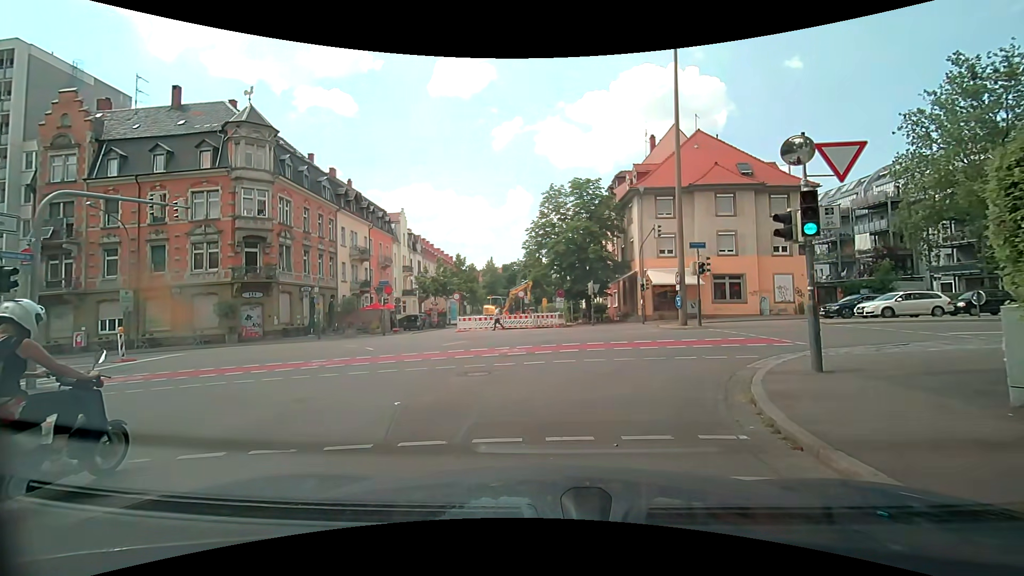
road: residential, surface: asphalt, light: Day
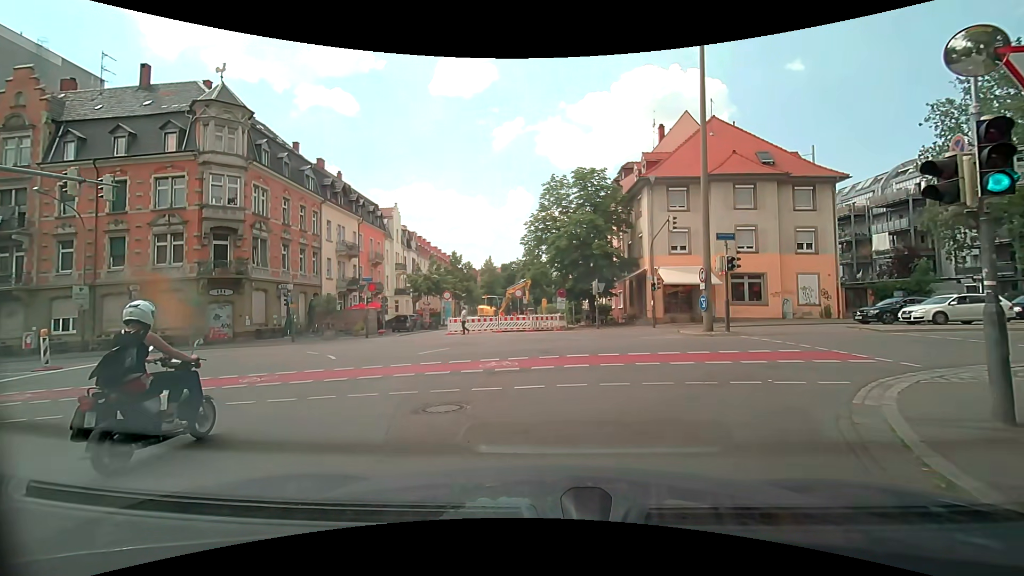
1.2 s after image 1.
(-0.1, +3.5) m; -1°
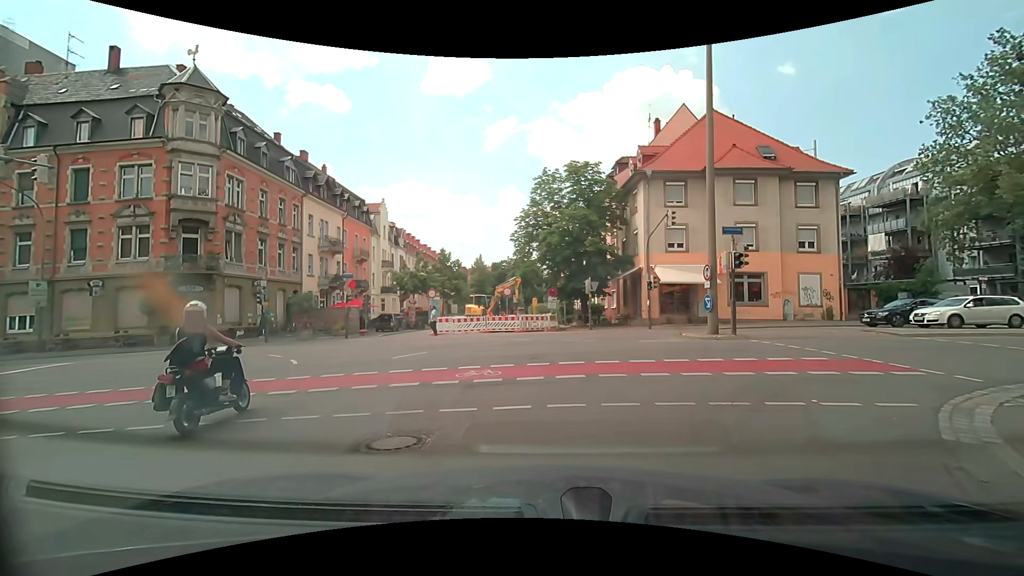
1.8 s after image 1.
(0.0, +1.8) m; -1°
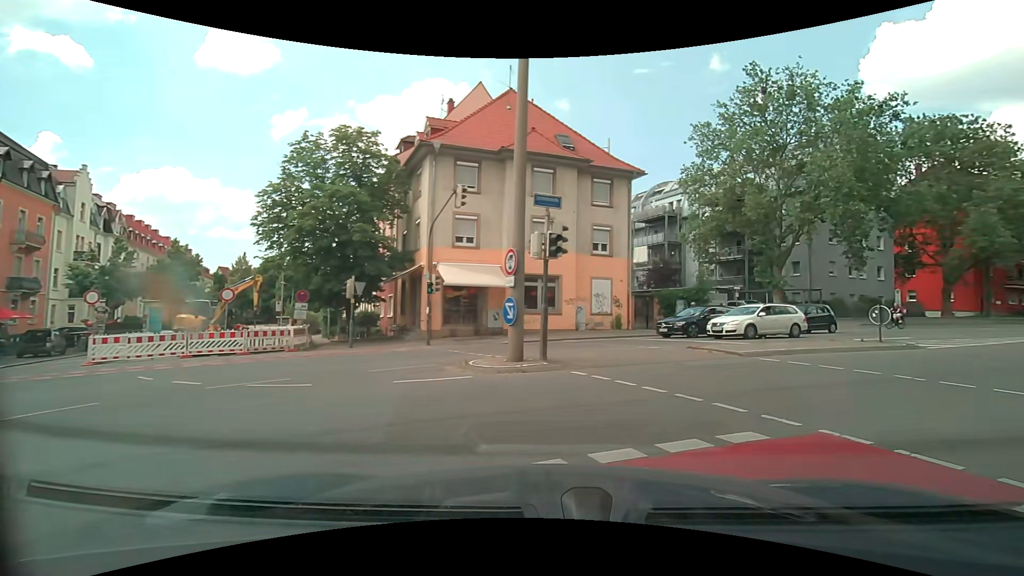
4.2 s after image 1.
(+1.4, +7.6) m; +26°
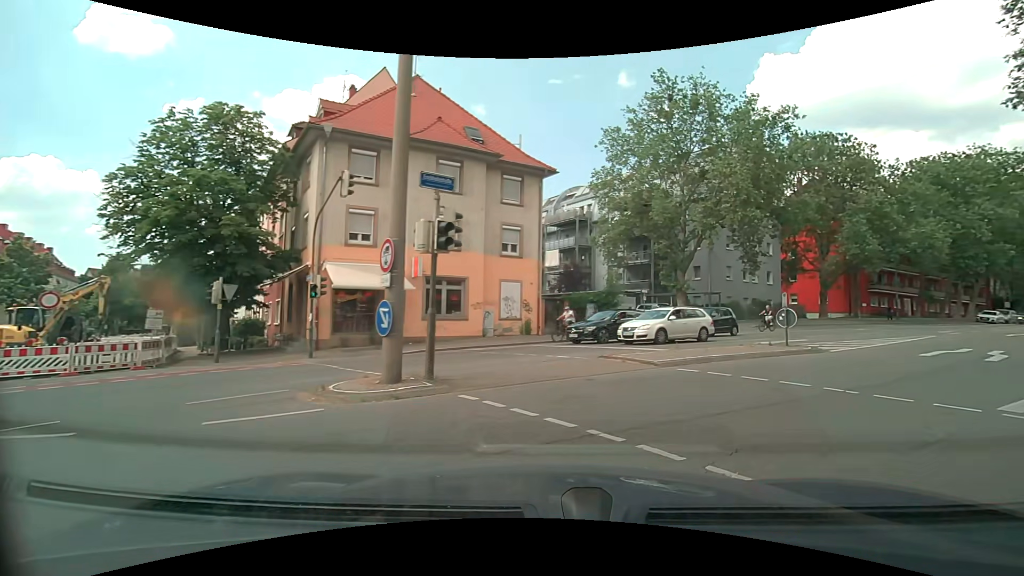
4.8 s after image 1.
(+0.2, +2.2) m; +8°
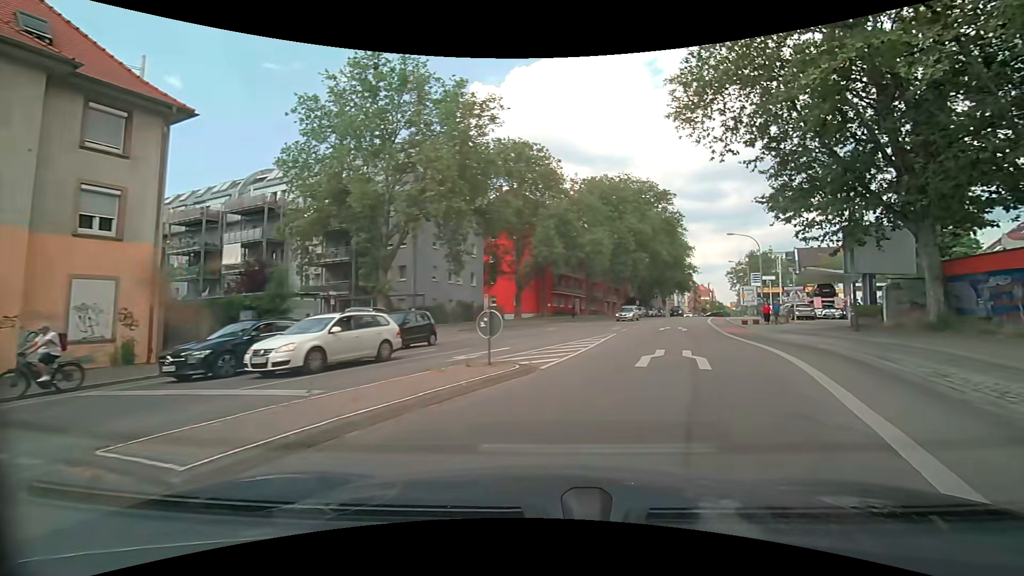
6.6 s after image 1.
(+2.1, +6.9) m; +32°
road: secondary
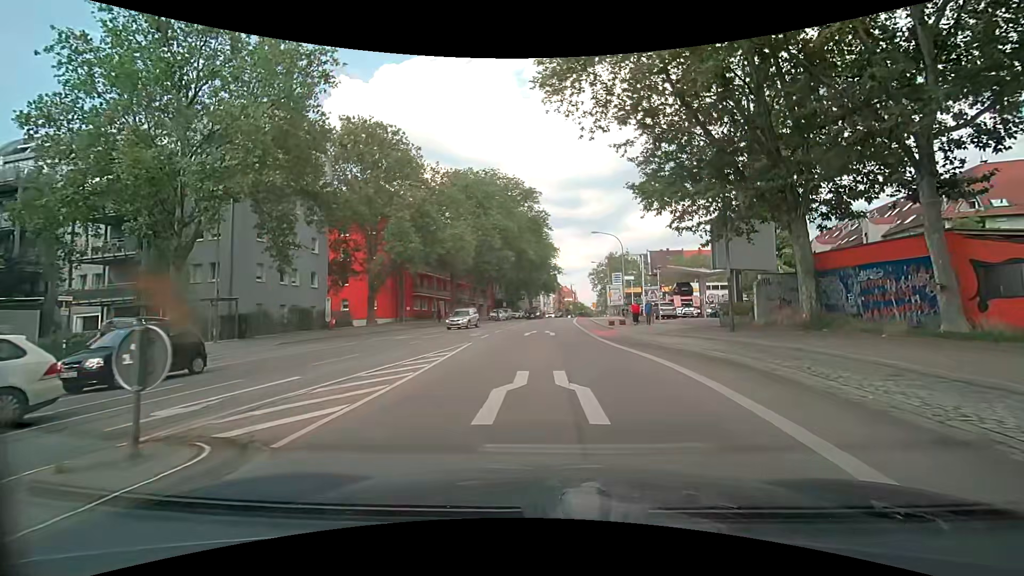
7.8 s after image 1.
(+1.0, +5.7) m; +15°
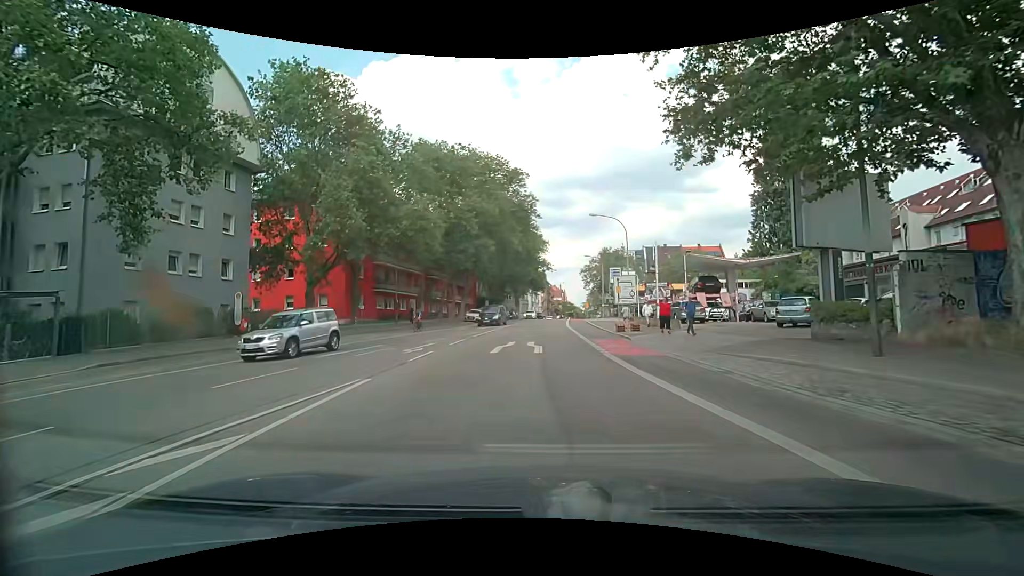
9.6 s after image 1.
(+0.2, +10.6) m; +1°
(0, +10) (0, +20) (0, +30) (0, +40) (+1, +50) (+1, +60) (+2, +70) (+3, +80) (+4, +90) (+5, +100) m
